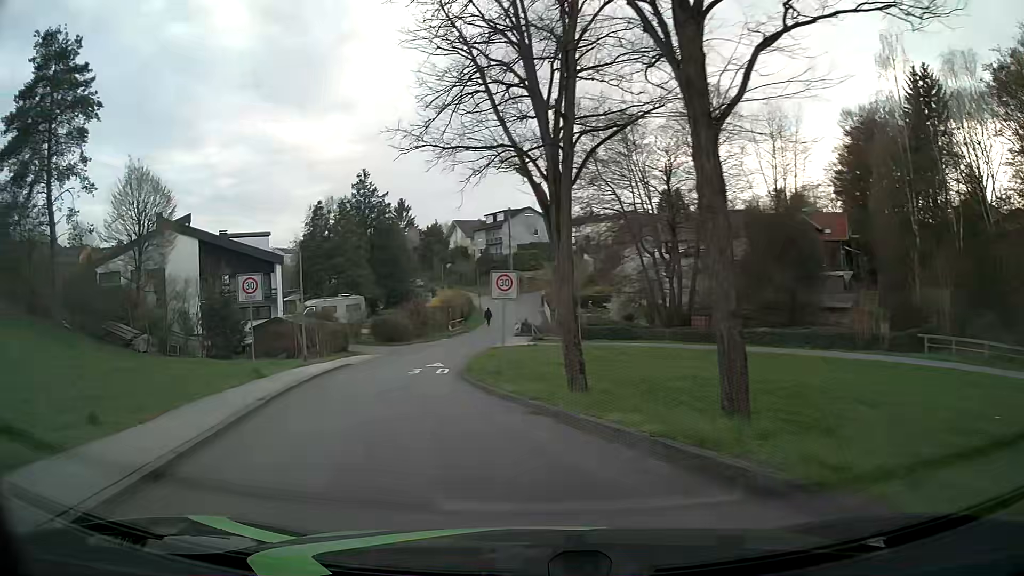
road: residential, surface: asphalt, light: Day
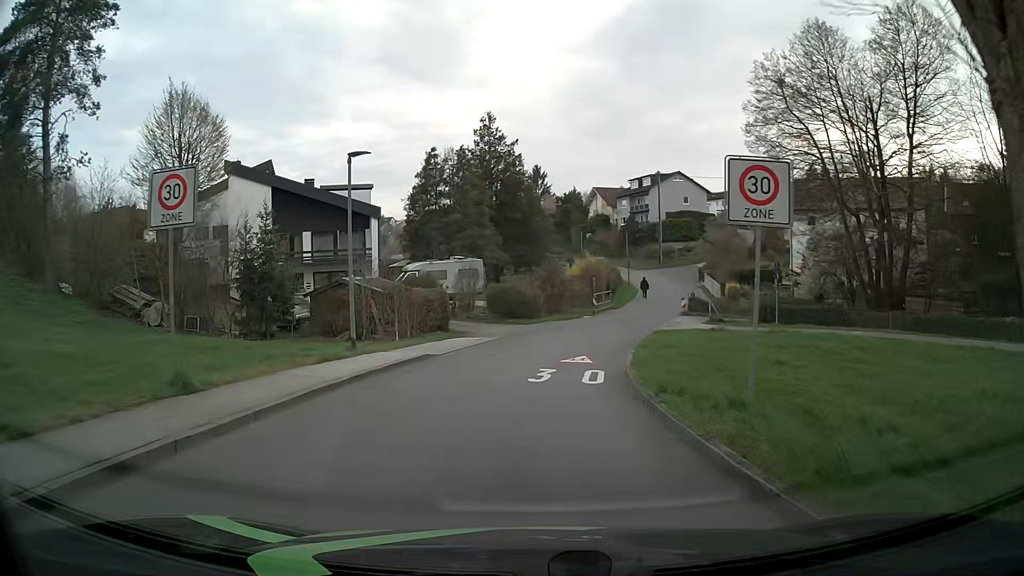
(-1.7, +12.3) m; -11°
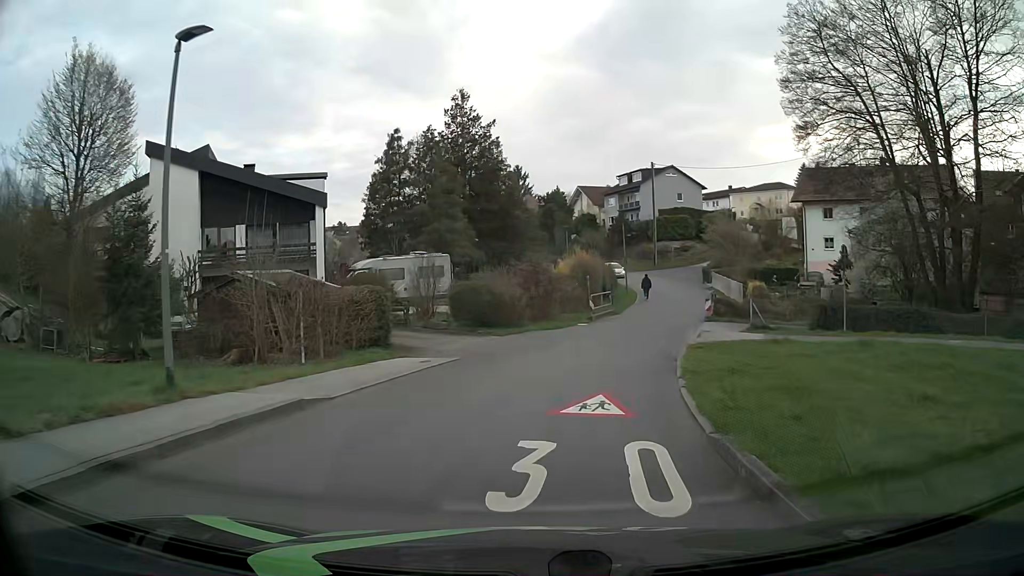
(0.0, +8.6) m; 0°
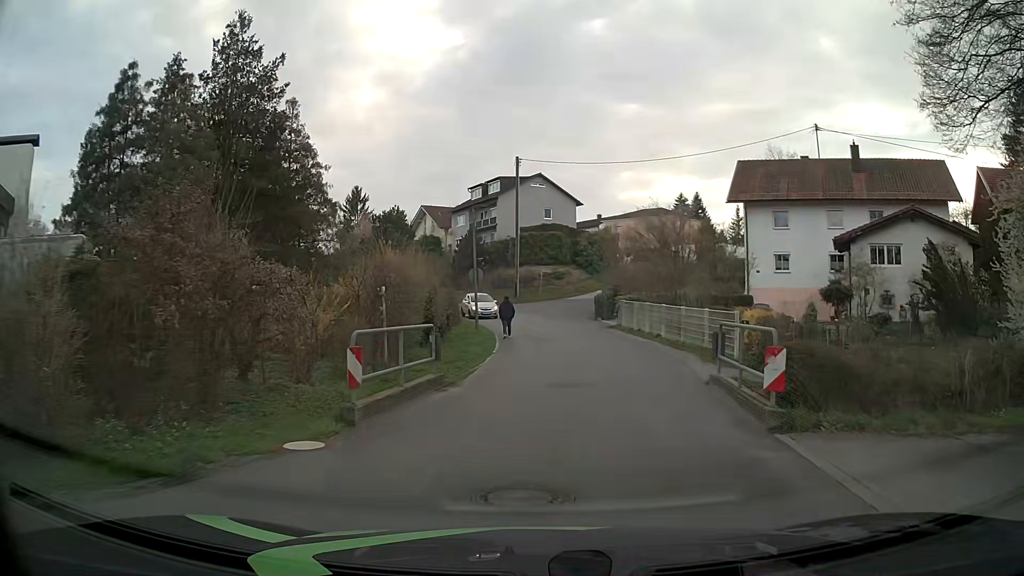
(+2.9, +20.6) m; +14°
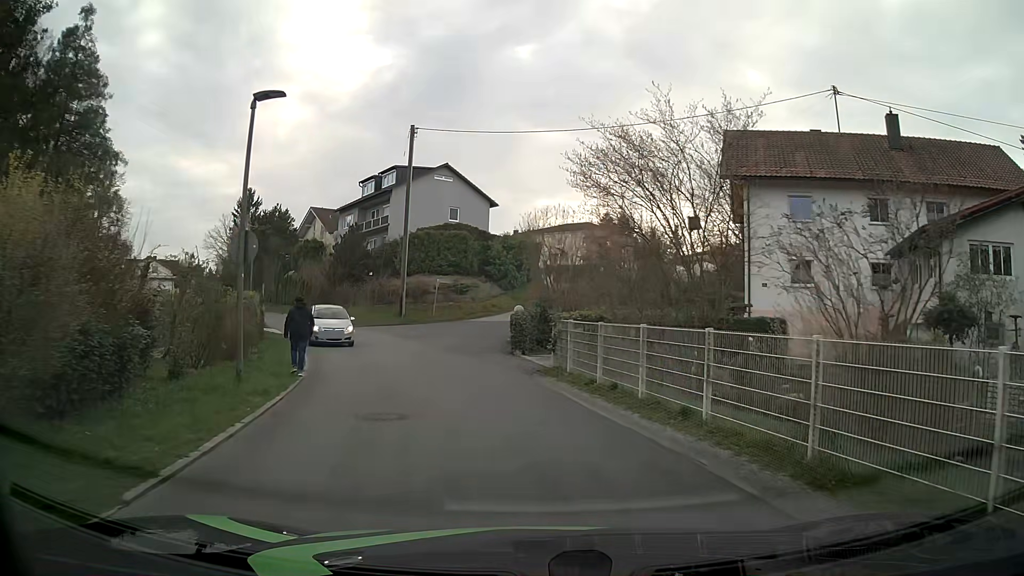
(+1.1, +15.3) m; +8°
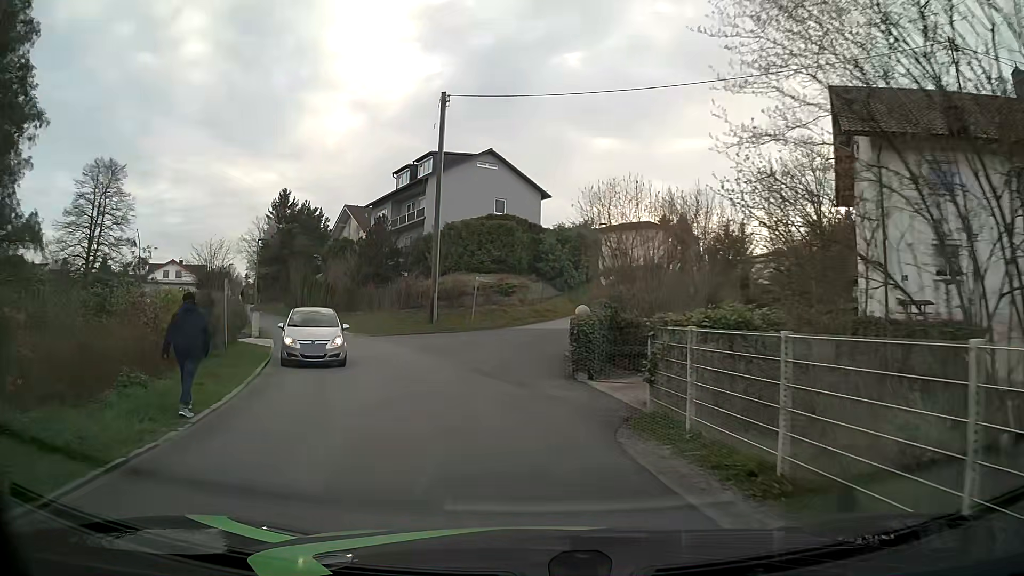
(-0.2, +7.7) m; -4°
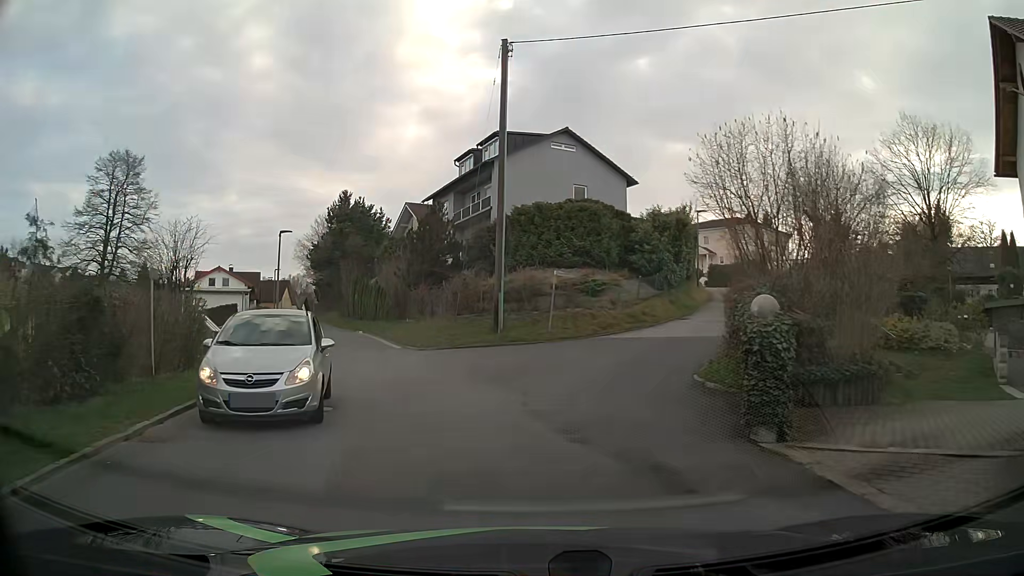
(-0.6, +7.7) m; -8°
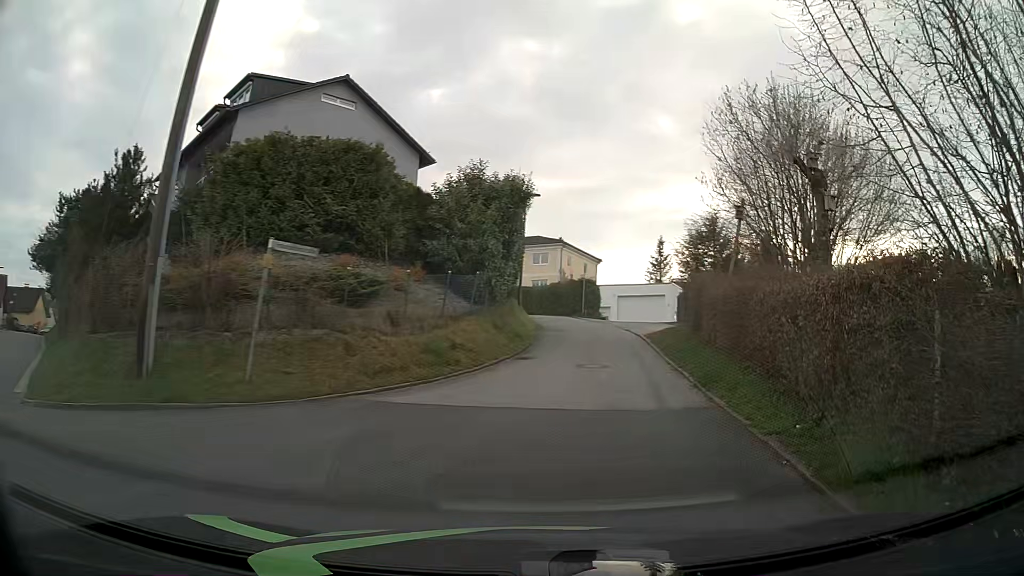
(+0.9, +14.0) m; +18°
